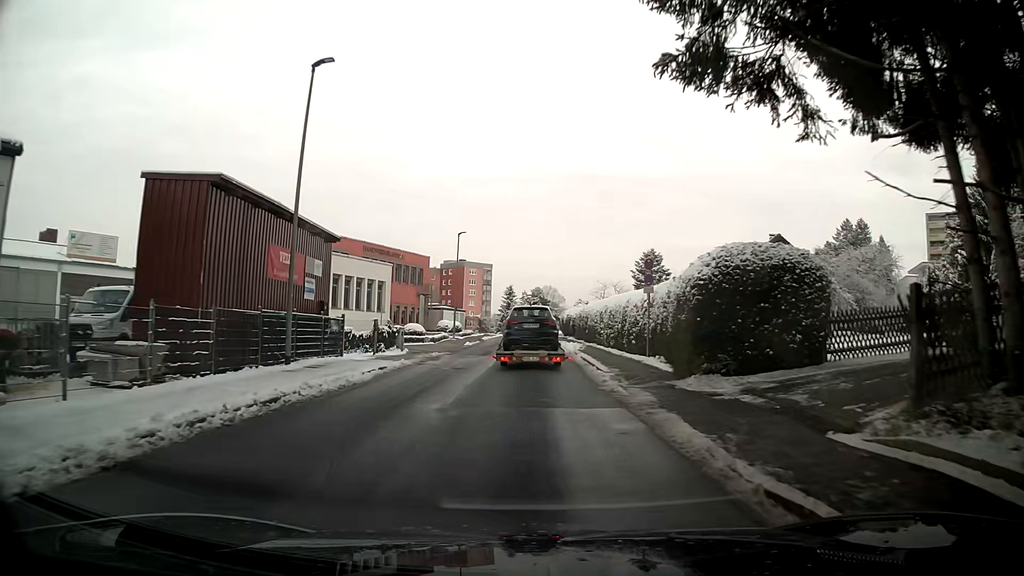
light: Day
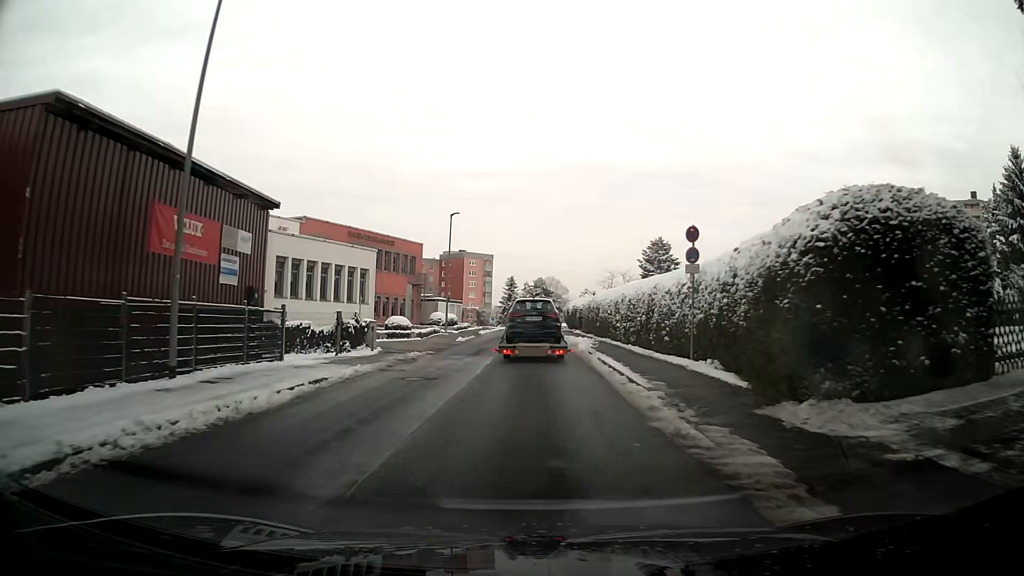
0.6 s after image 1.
(-0.1, +6.0) m; -1°
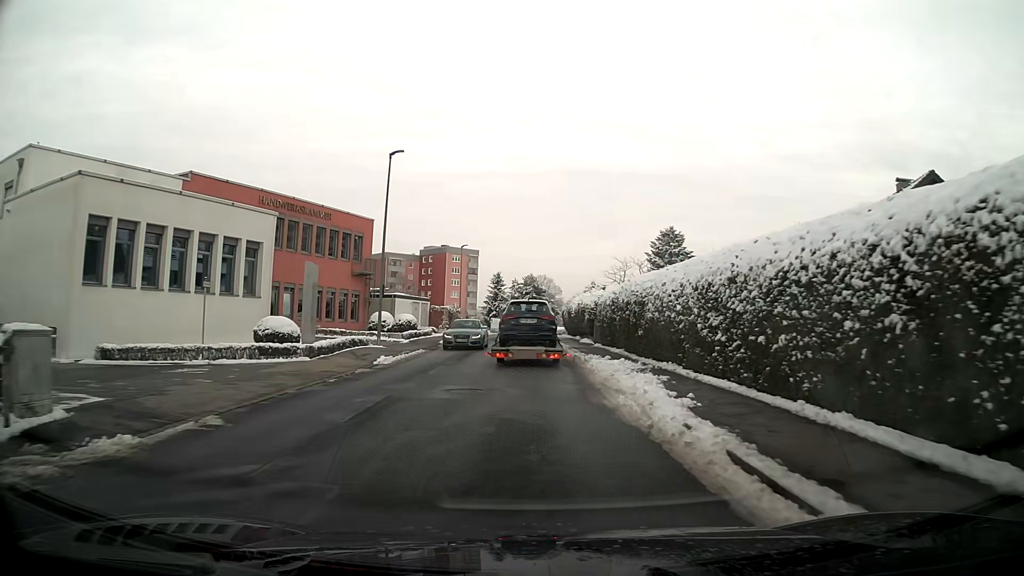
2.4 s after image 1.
(+0.1, +17.8) m; +1°
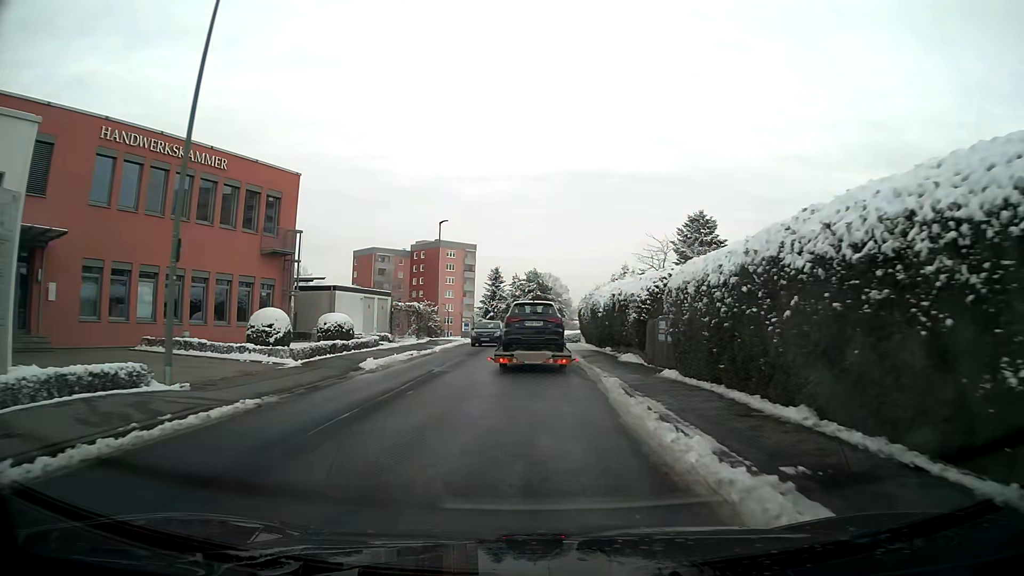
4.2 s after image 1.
(-0.1, +17.0) m; 0°
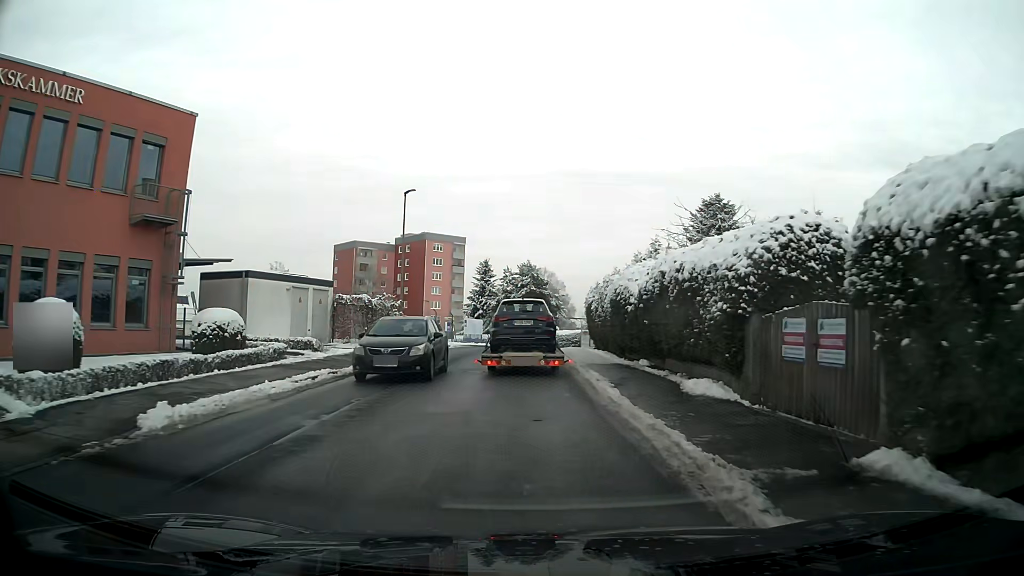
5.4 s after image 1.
(0.0, +10.8) m; 0°
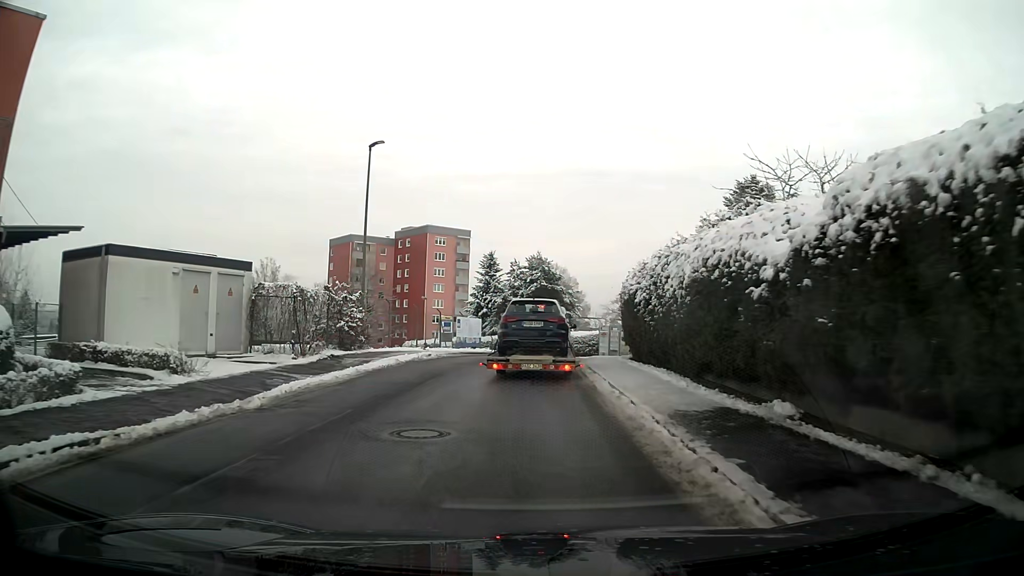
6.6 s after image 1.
(-0.1, +10.0) m; -1°
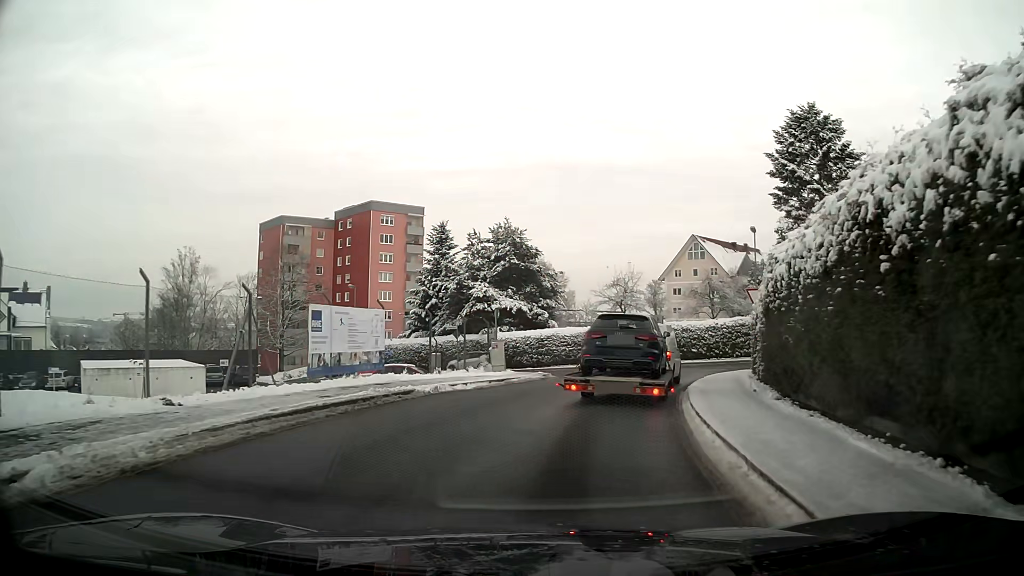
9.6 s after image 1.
(+0.4, +21.6) m; +4°
